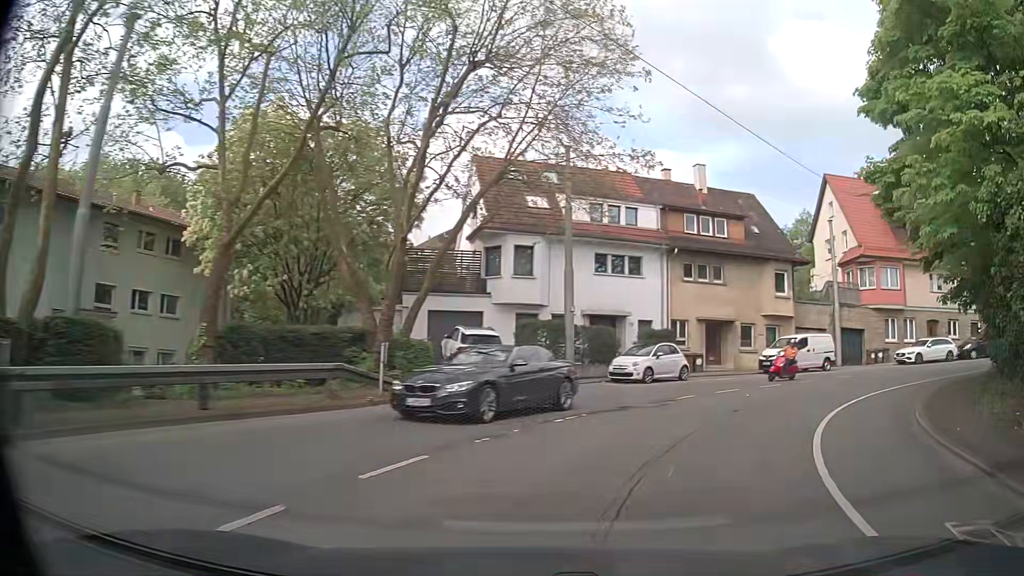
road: secondary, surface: asphalt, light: Day
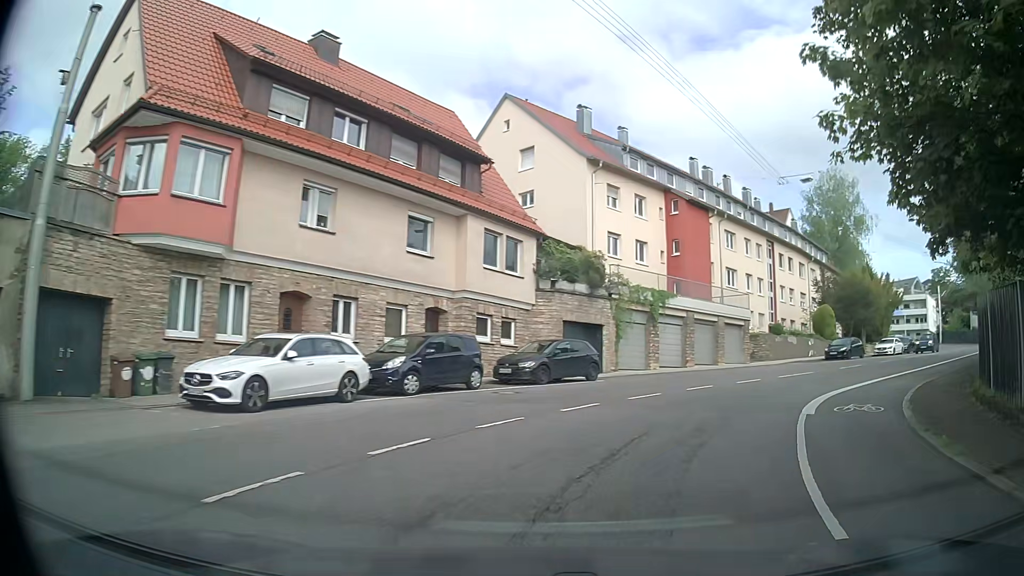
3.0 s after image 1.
(+12.8, +23.3) m; +57°
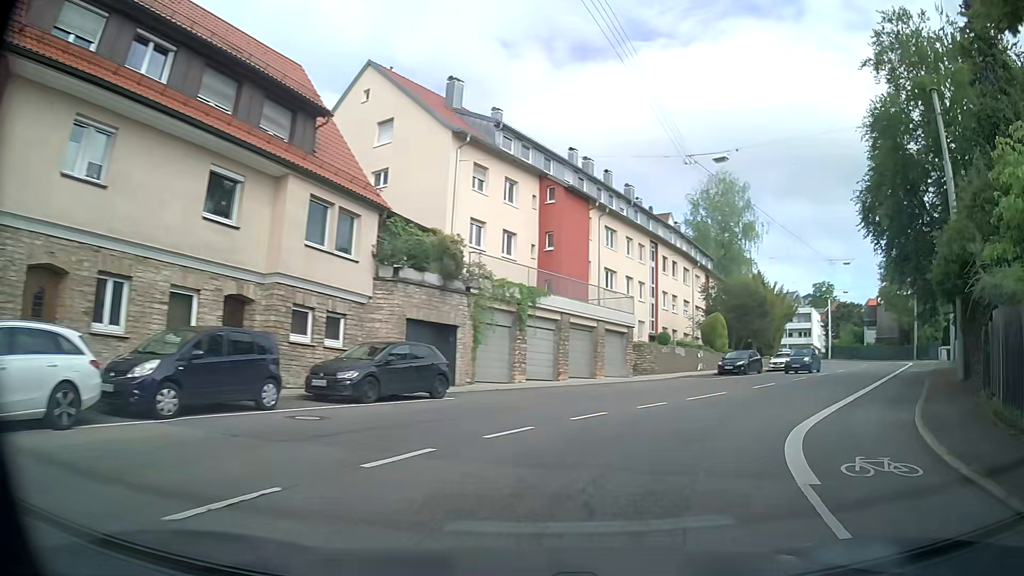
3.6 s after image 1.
(+0.6, +5.8) m; +11°
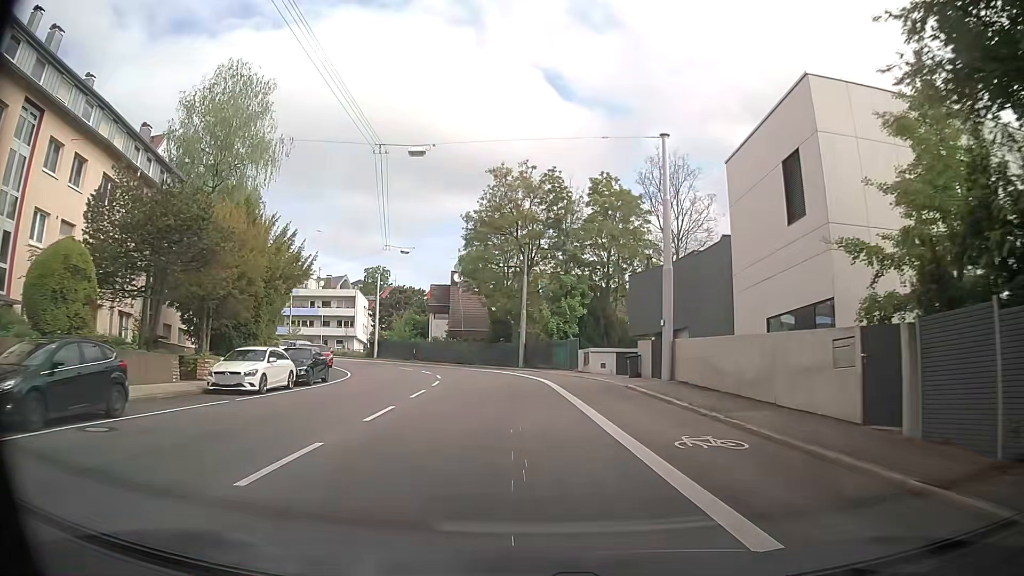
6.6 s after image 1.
(+13.2, +26.0) m; +41°
(0, +10) (-1, +20) (-2, +30) (-4, +40) (-8, +49) (-13, +57) (-20, +65) (-28, +70) (-37, +74) (-47, +77) m
